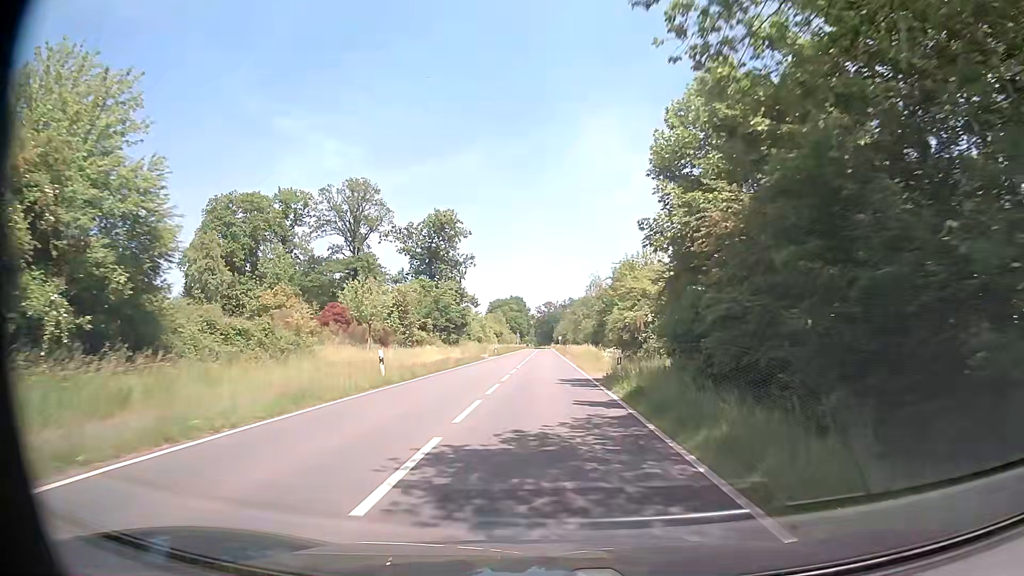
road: tertiary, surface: asphalt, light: Day
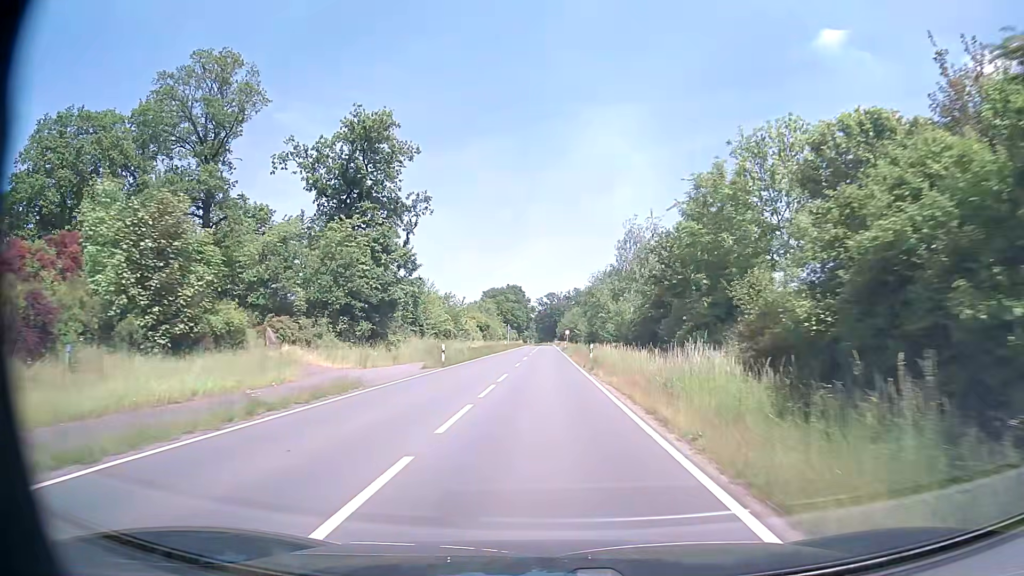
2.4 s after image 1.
(+0.1, +37.6) m; 0°
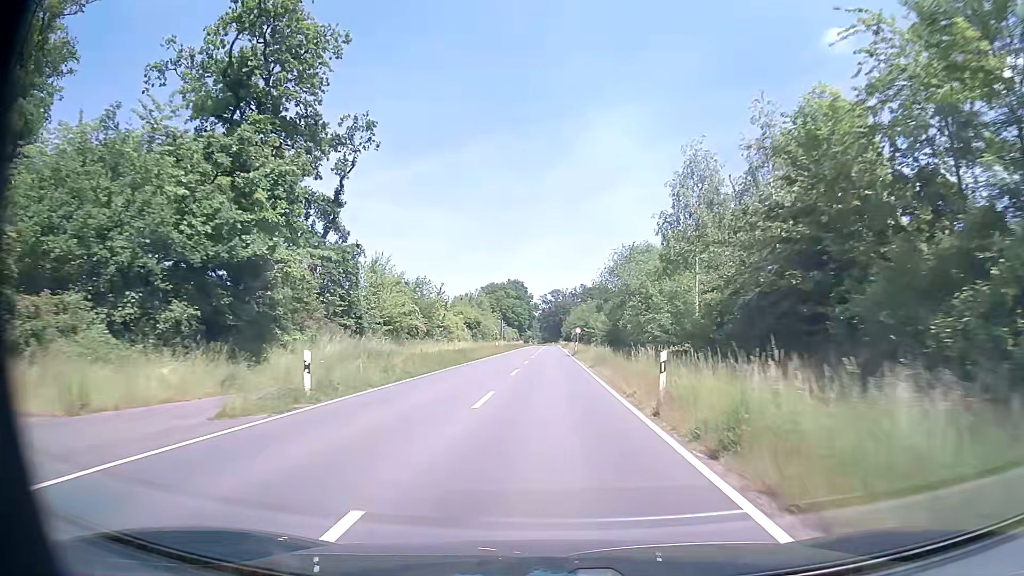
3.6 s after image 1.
(0.0, +20.8) m; 0°
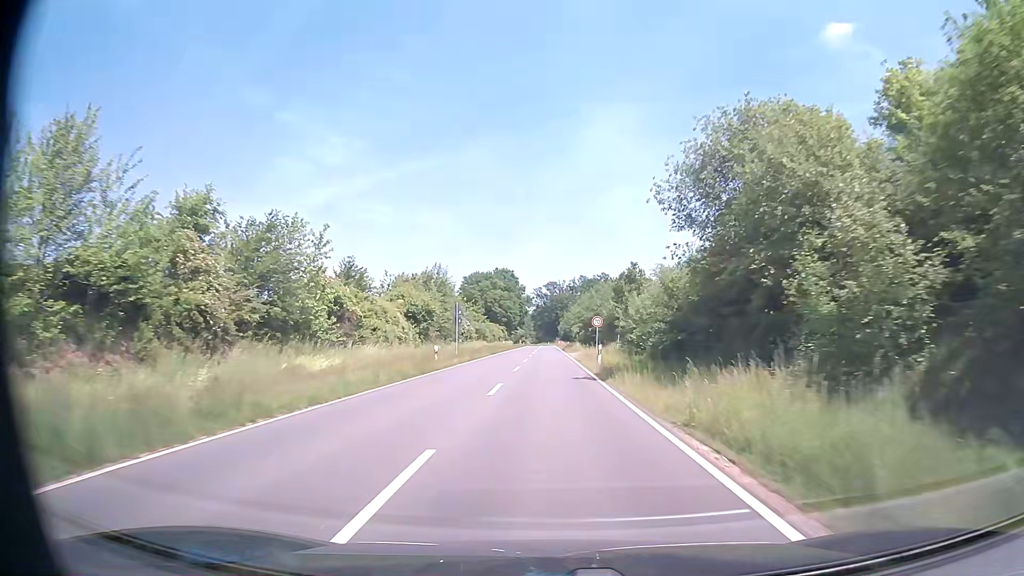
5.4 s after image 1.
(+0.2, +33.5) m; +1°
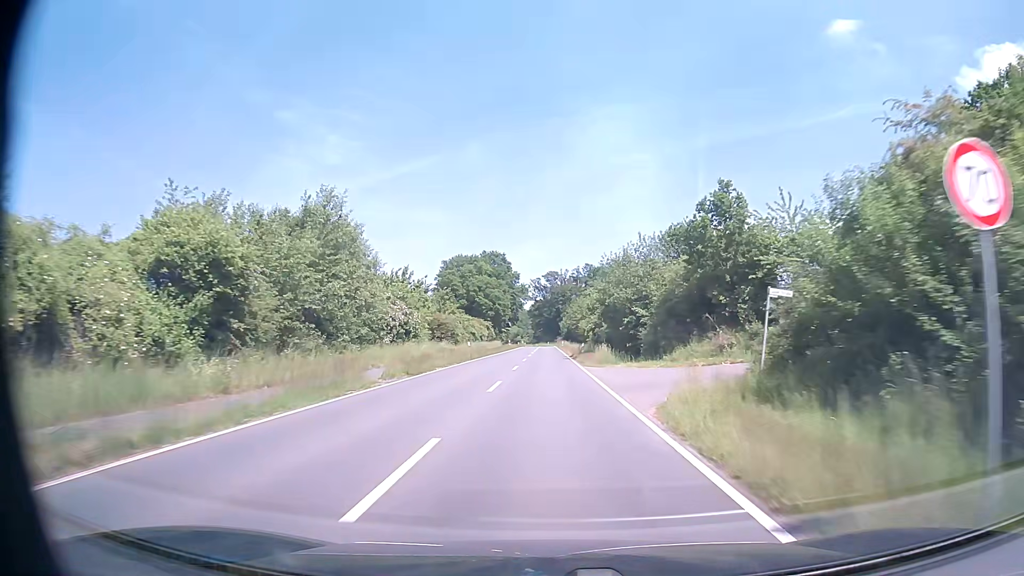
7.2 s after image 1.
(+0.1, +35.5) m; 0°
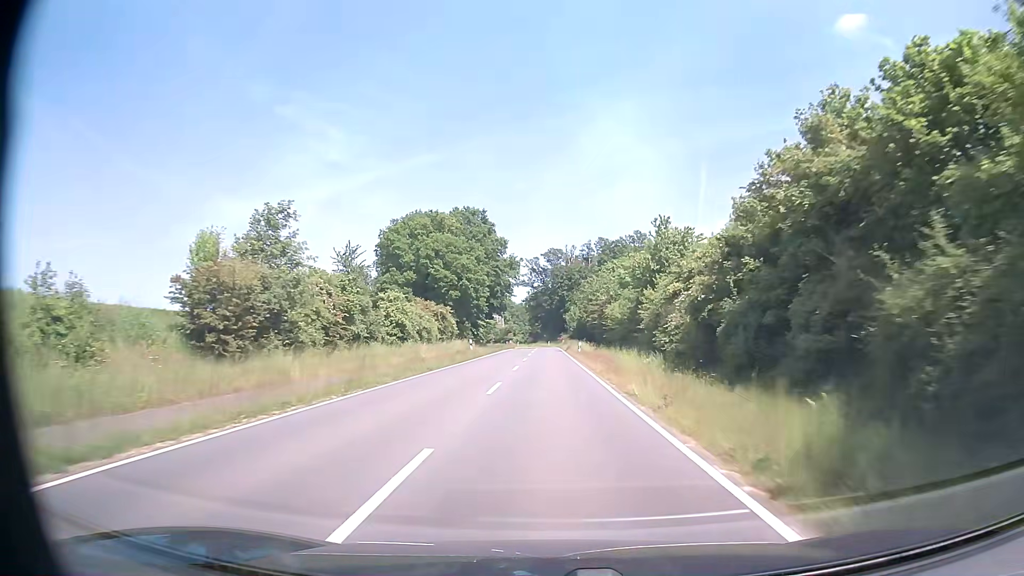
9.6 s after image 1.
(0.0, +49.3) m; 0°
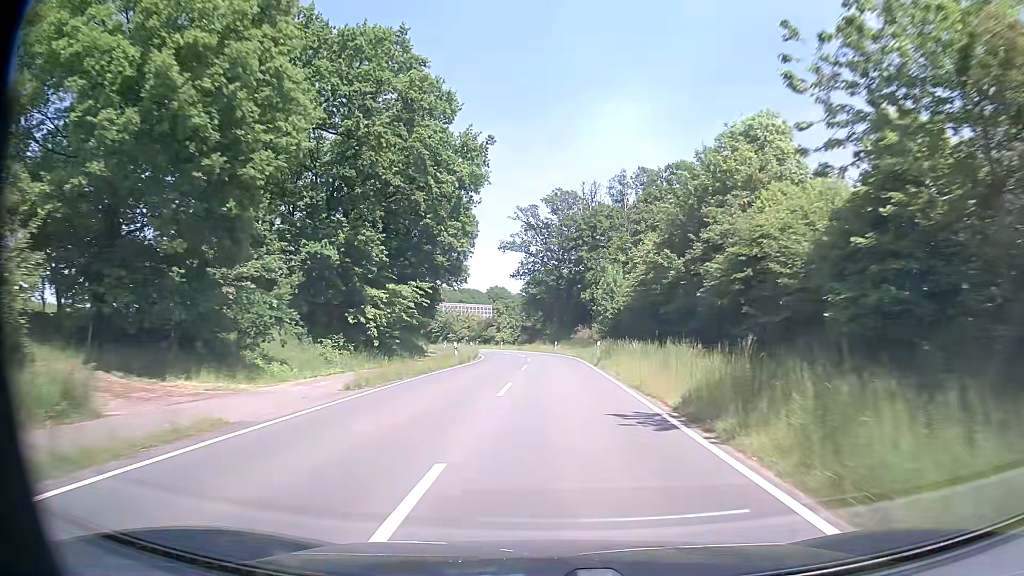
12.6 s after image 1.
(-0.3, +61.2) m; 0°
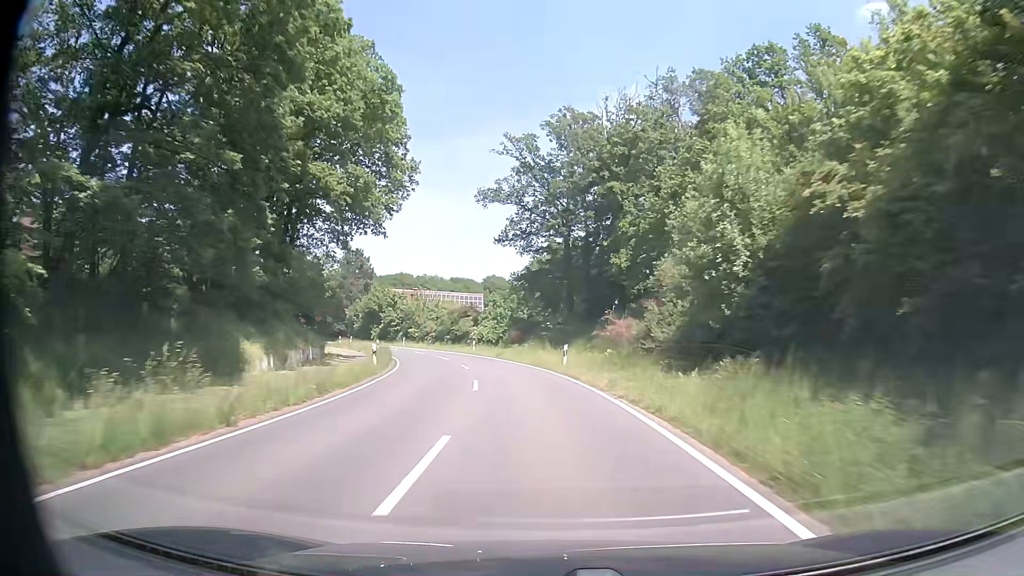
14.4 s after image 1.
(+0.3, +33.9) m; 0°
(0, +10) (-1, +20) (-2, +30) (-4, +40) (-6, +49) (-10, +59) (-14, +68) (-19, +77) (-24, +85) (-29, +94) m
